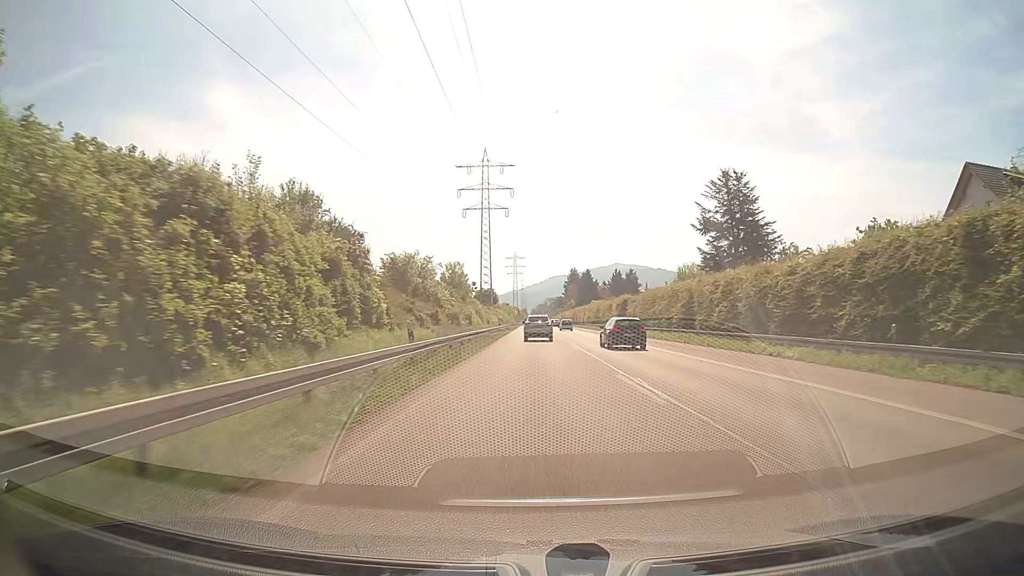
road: trunk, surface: asphalt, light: Day
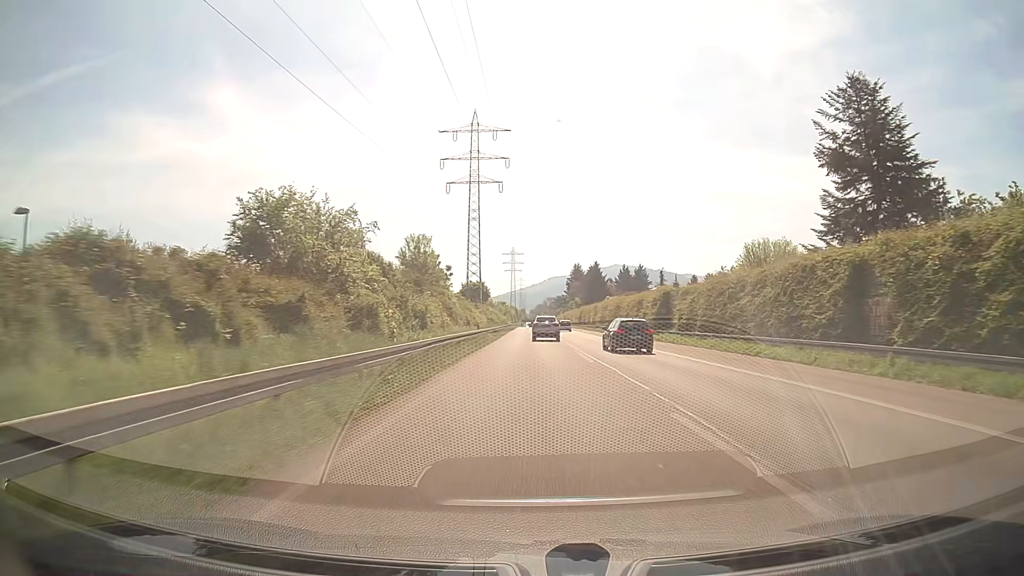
(0.0, +25.0) m; 0°
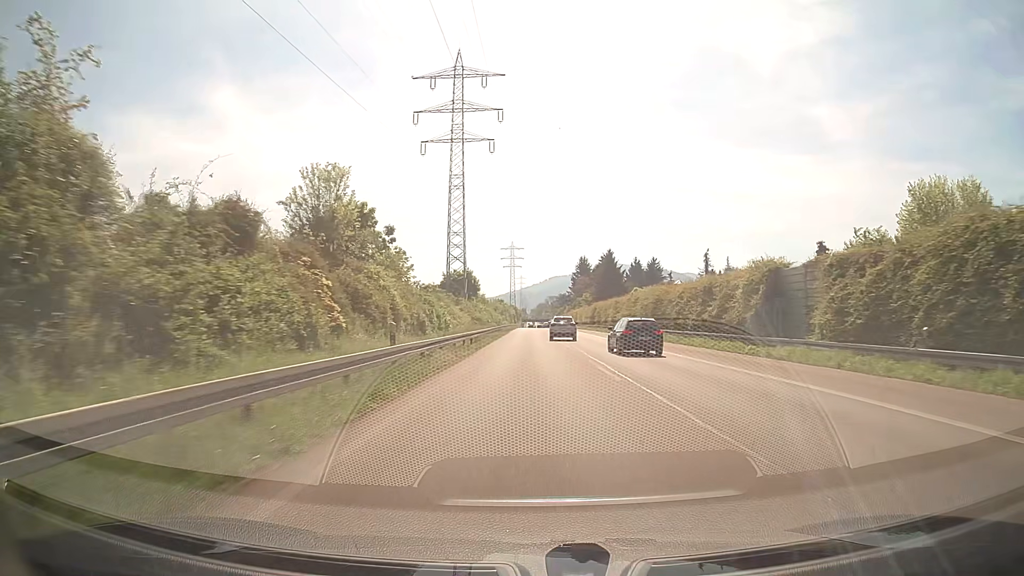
(-0.1, +25.0) m; 0°
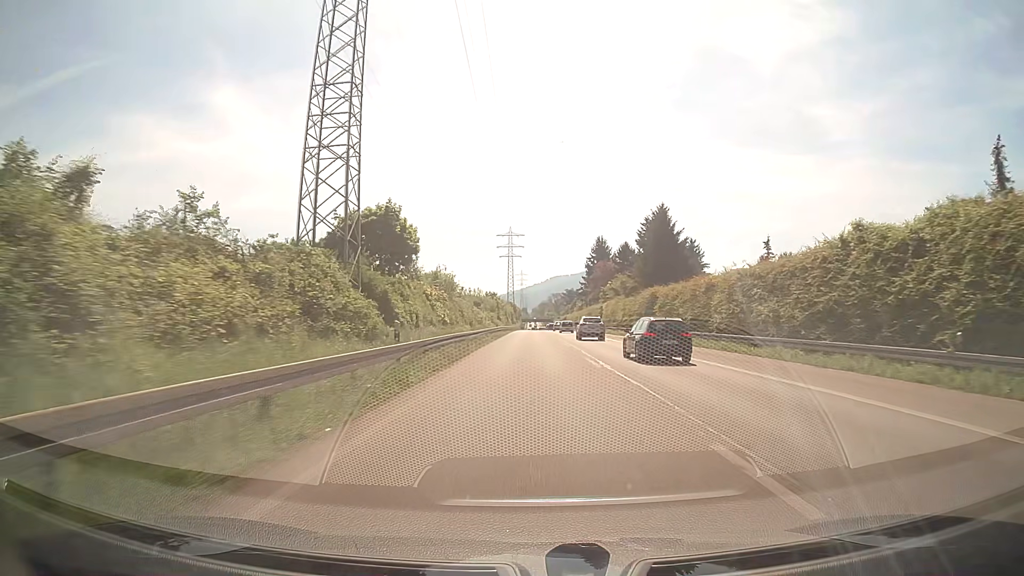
(0.0, +49.9) m; 0°
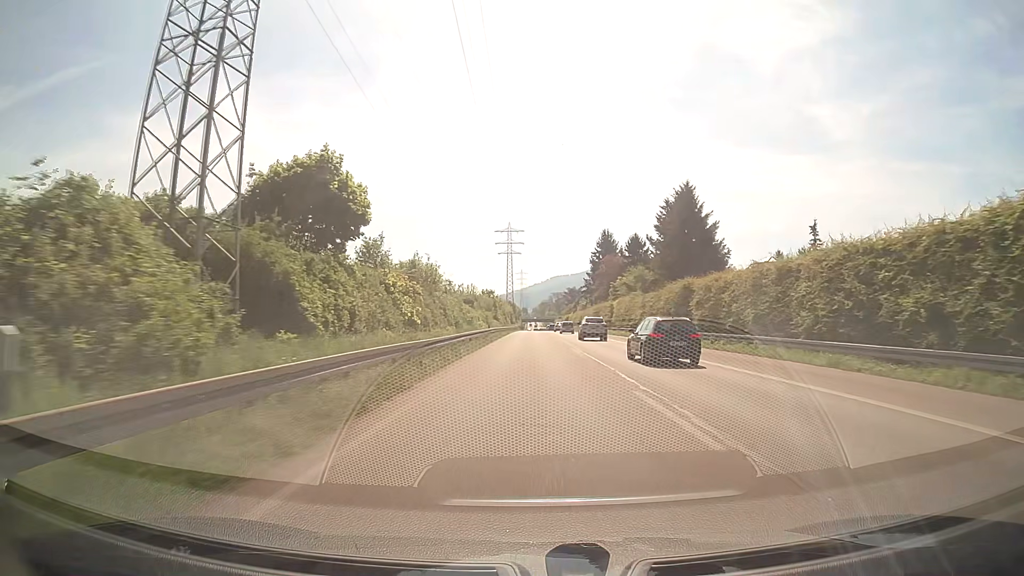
(0.0, +12.5) m; 0°
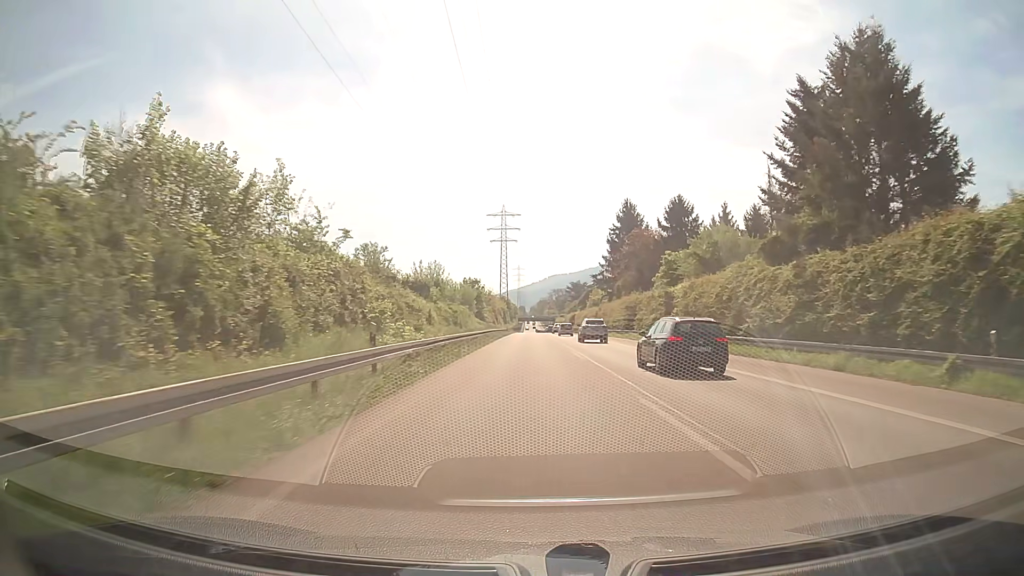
(+0.1, +37.5) m; 0°
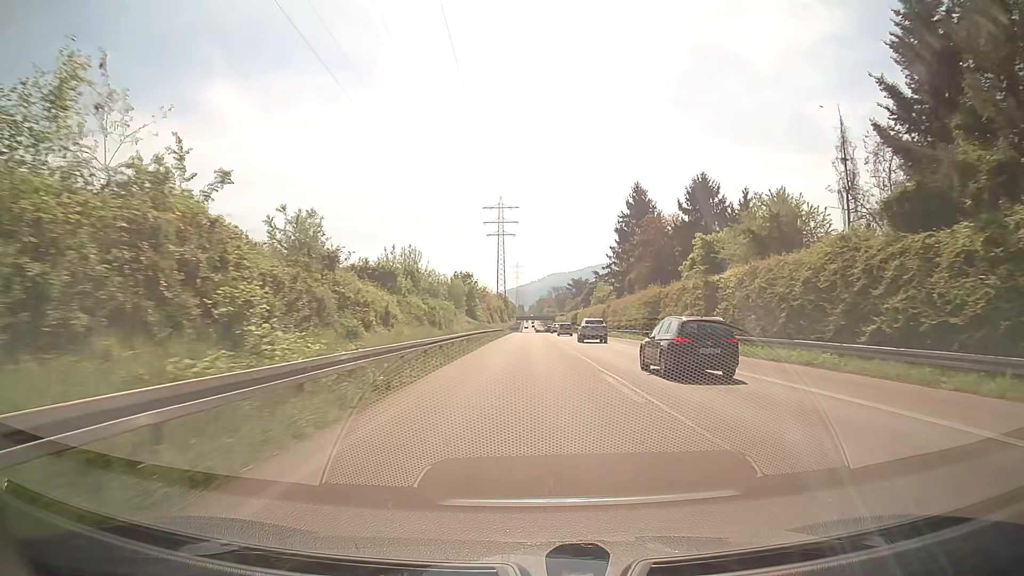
(0.0, +12.5) m; 0°
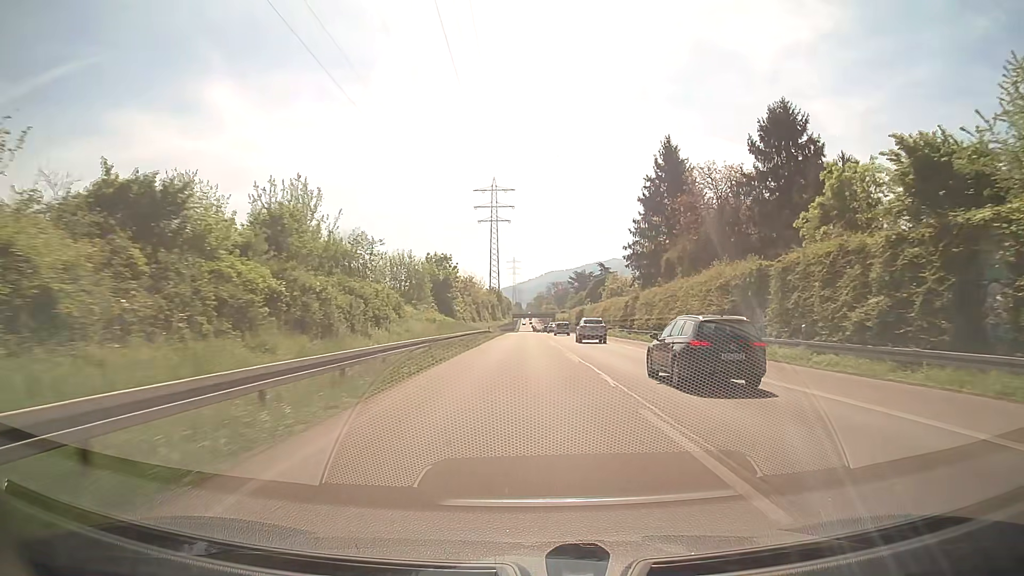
(0.0, +25.0) m; 0°
